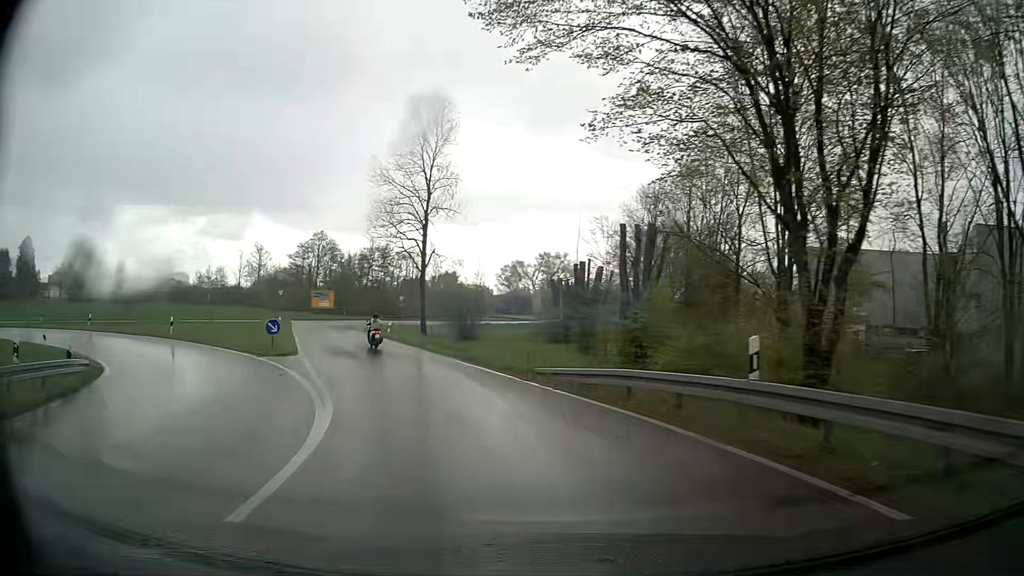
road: primary_link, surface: asphalt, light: Day
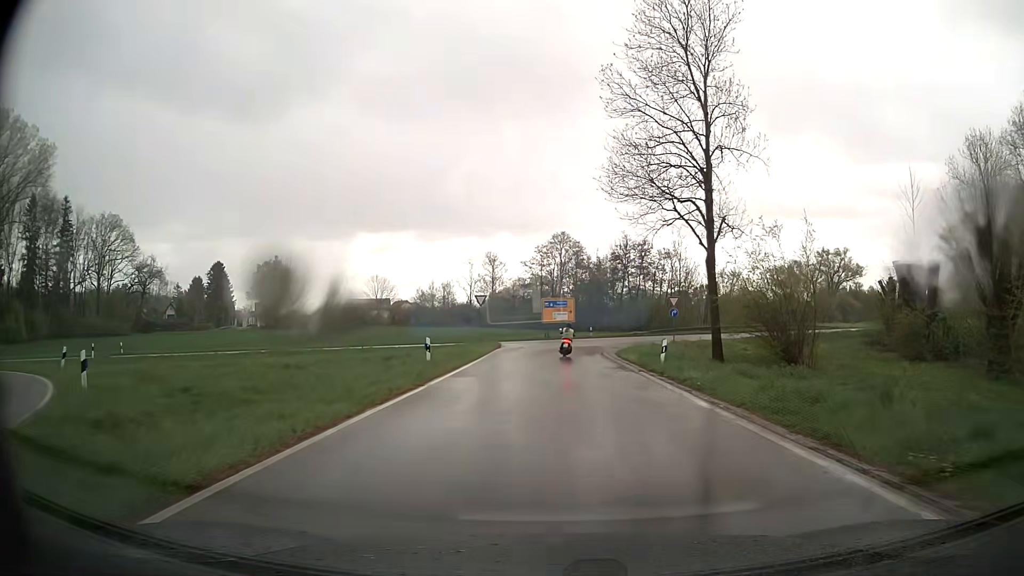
(-5.4, +23.6) m; -22°
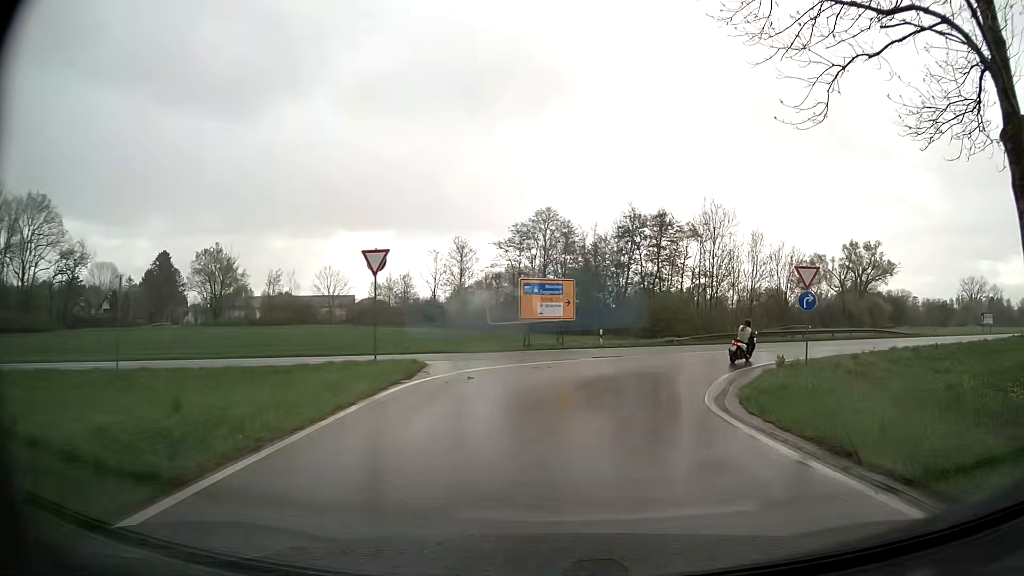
(-0.4, +24.9) m; +2°
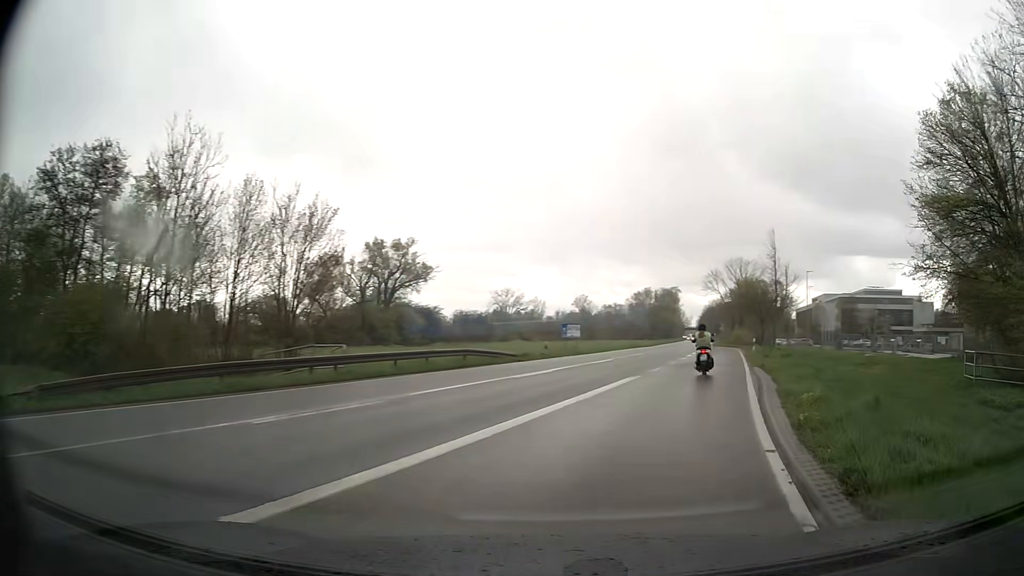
(+8.1, +26.3) m; +43°
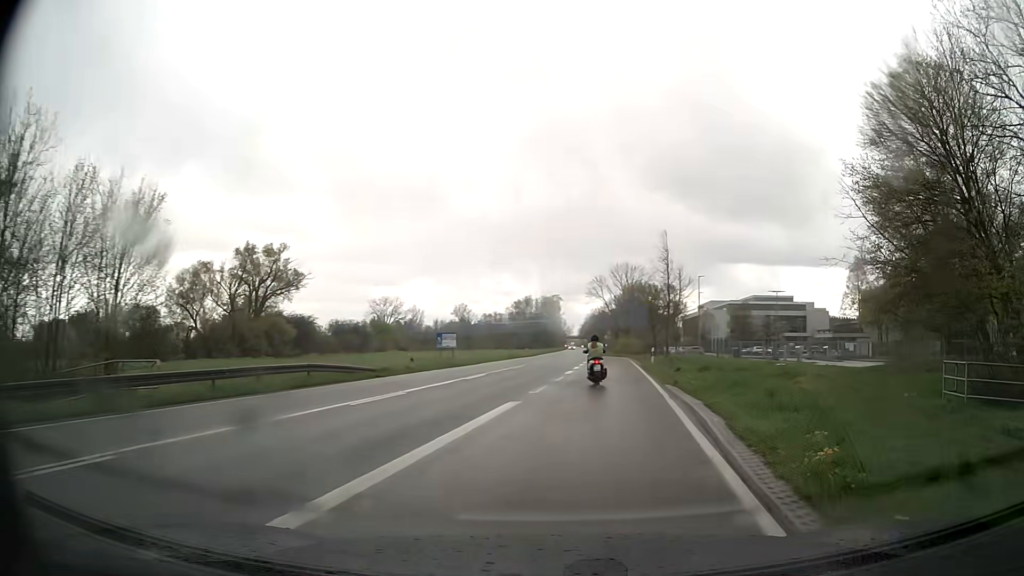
(+0.5, +5.7) m; +9°
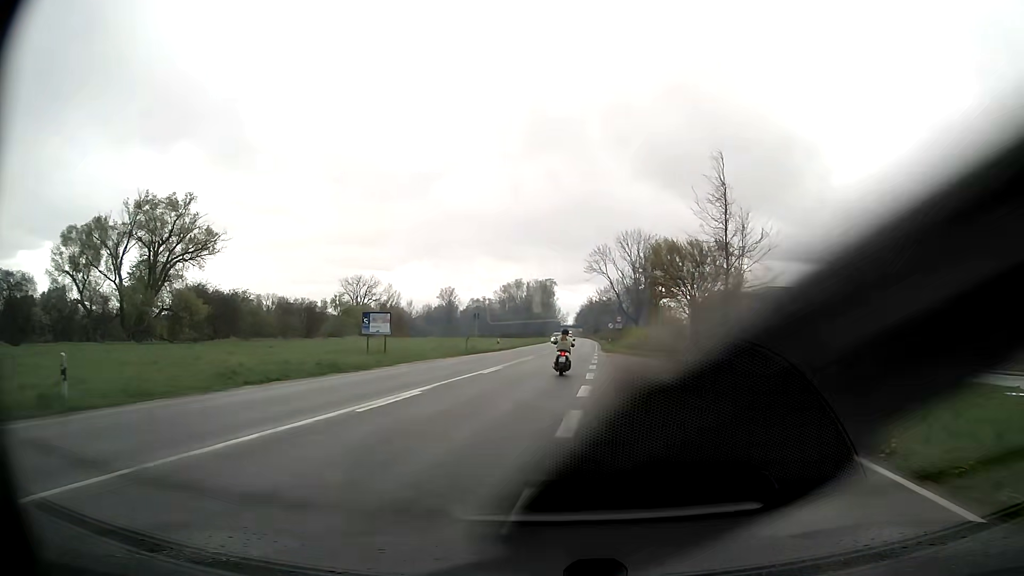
(+1.3, +27.9) m; +1°
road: primary
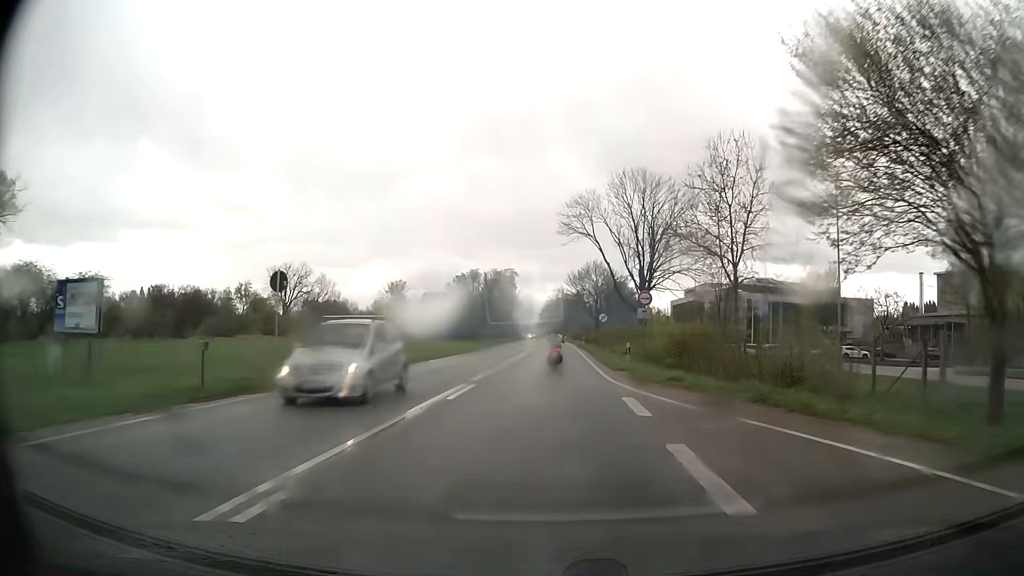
(+1.0, +34.4) m; +3°
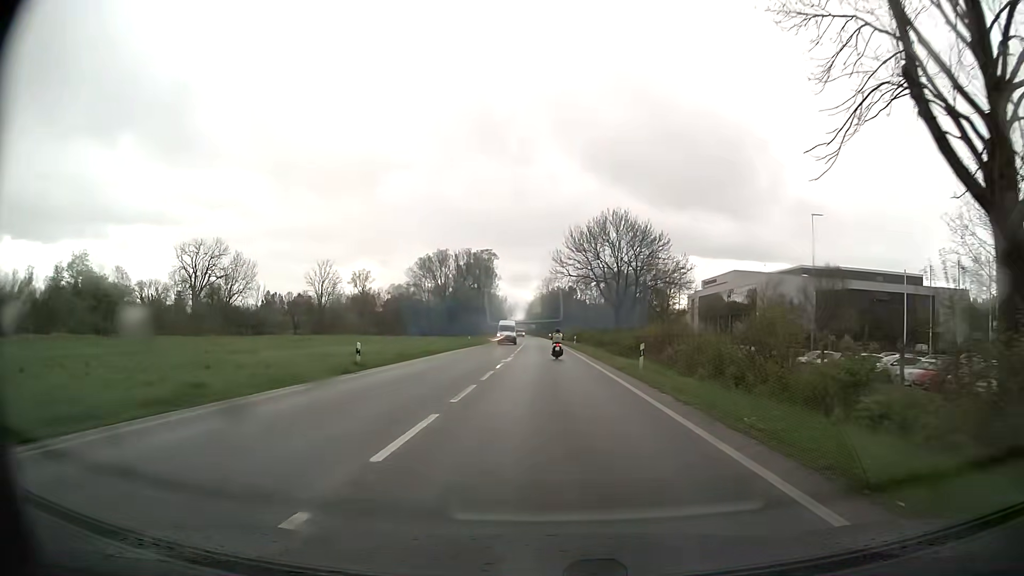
(+0.2, +49.1) m; +1°
(0, +10) (0, +20) (0, +30) (0, +40) (0, +50) (0, +60) (-1, +70) (-1, +80) (-1, +90) (-2, +100) m
